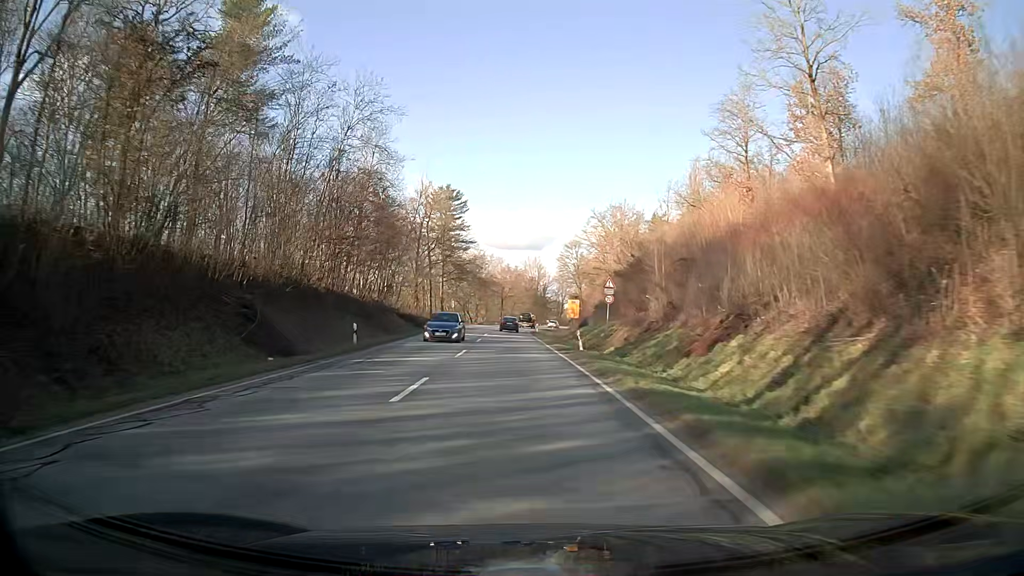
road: secondary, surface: asphalt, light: Day
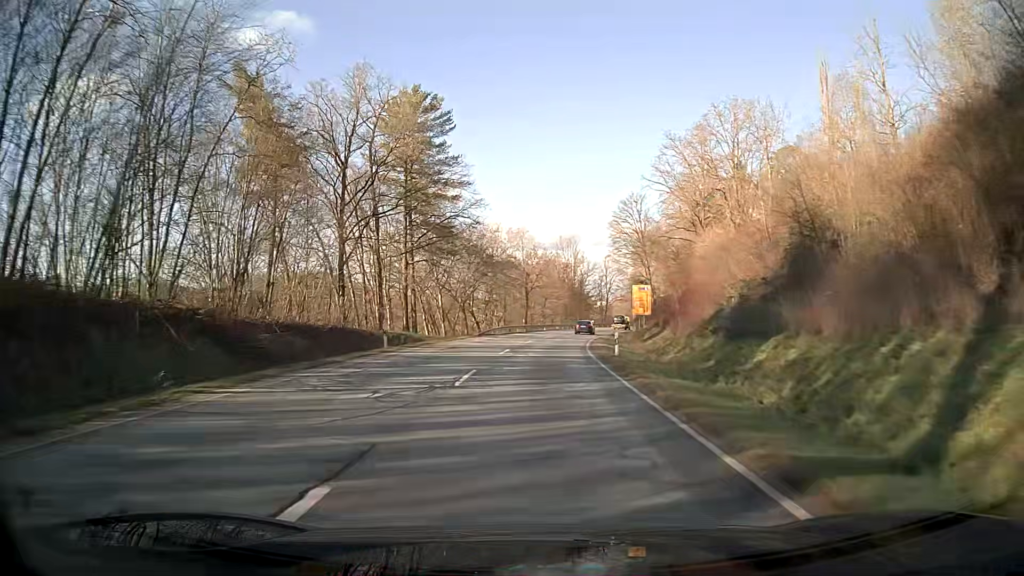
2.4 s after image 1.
(-1.1, +45.3) m; -1°
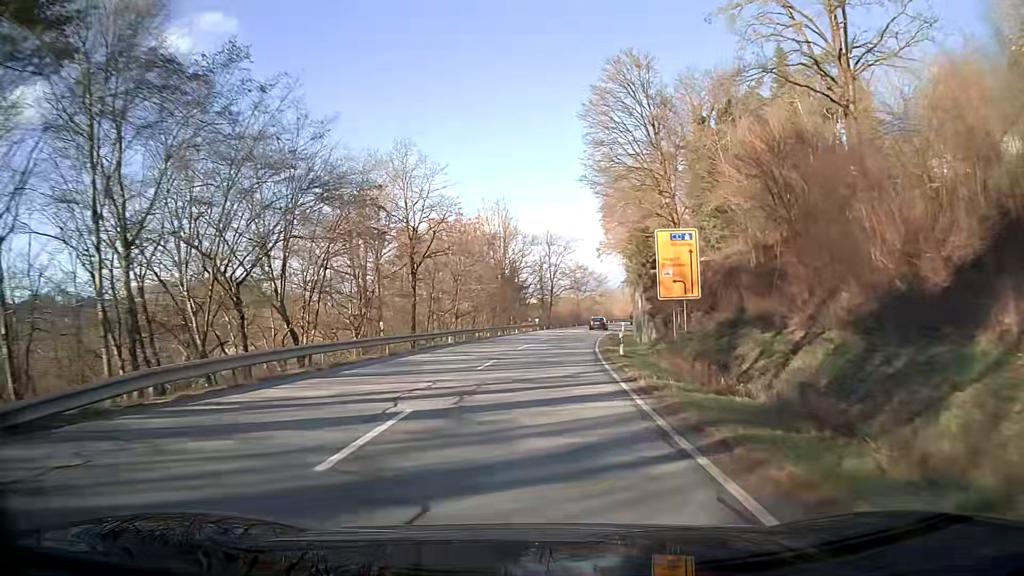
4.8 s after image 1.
(+2.1, +43.8) m; +6°
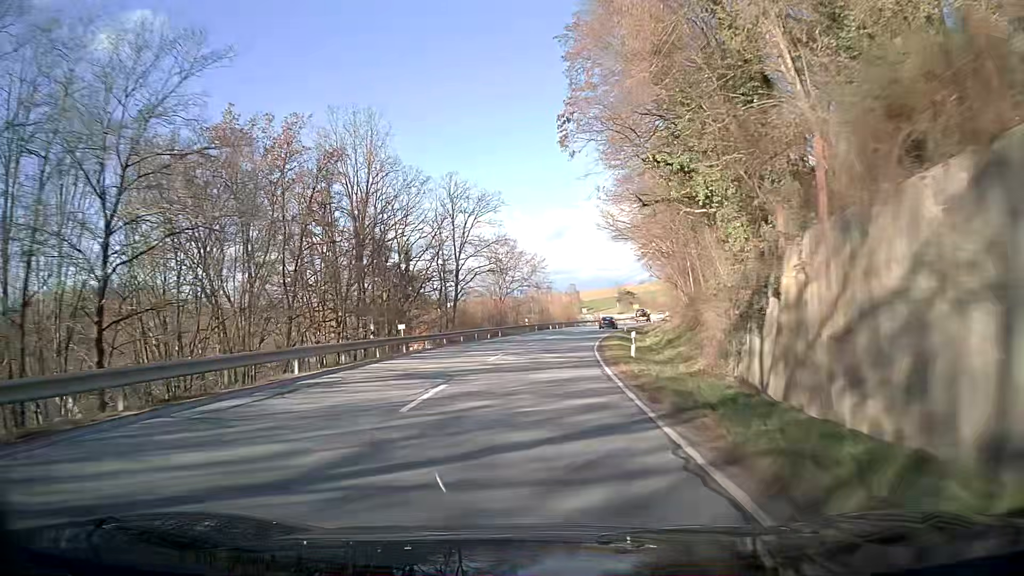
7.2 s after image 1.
(+2.4, +44.2) m; +5°
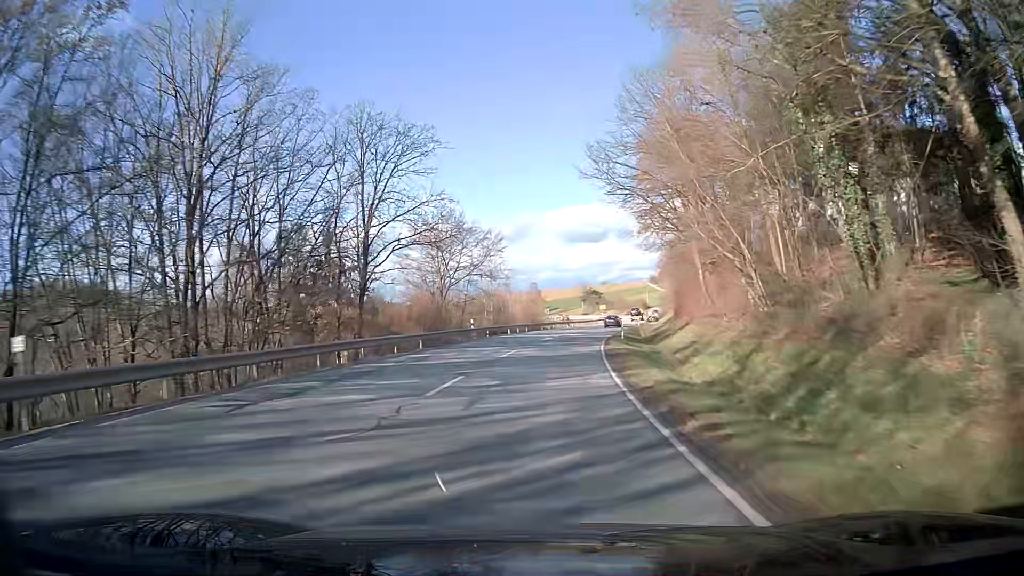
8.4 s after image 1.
(+0.8, +22.1) m; +4°
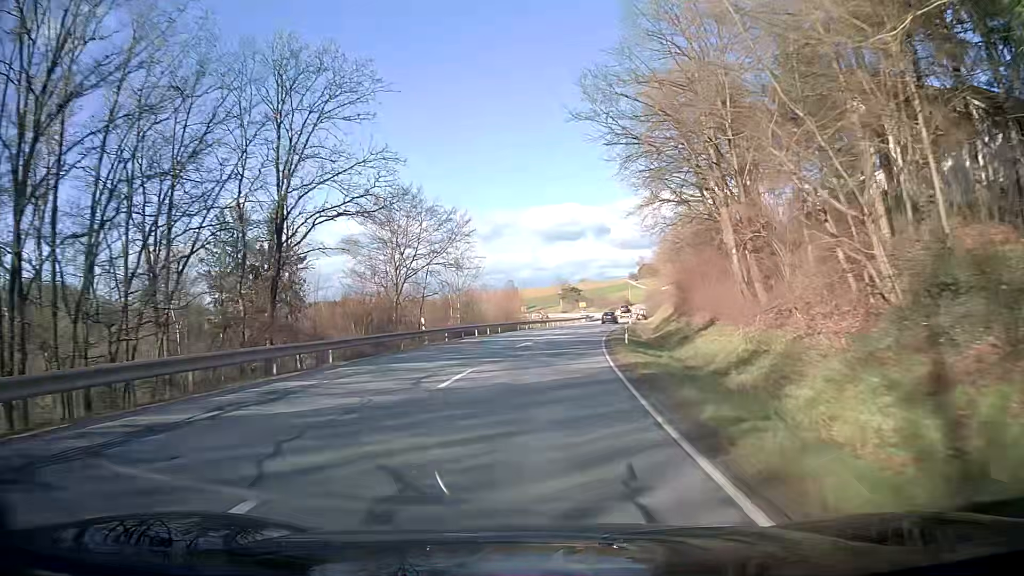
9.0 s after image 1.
(+0.2, +11.1) m; +2°
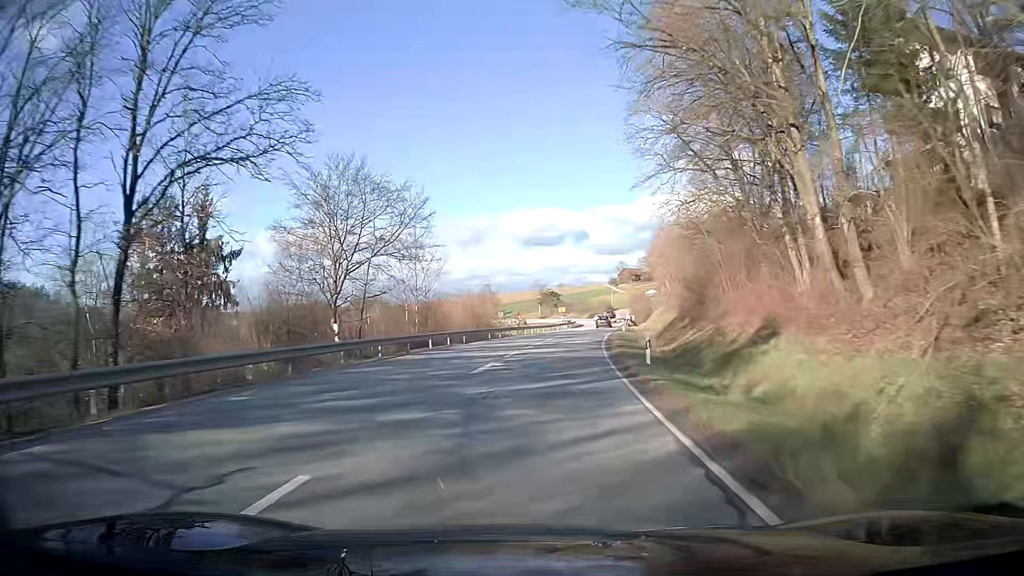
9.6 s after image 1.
(+0.2, +11.1) m; +2°
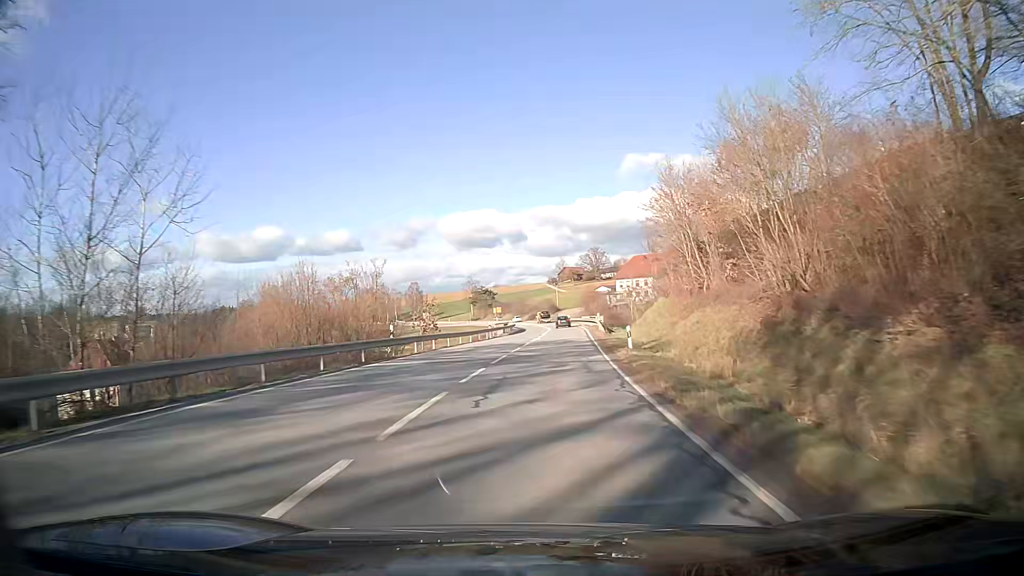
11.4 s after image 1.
(+1.8, +33.2) m; +5°
